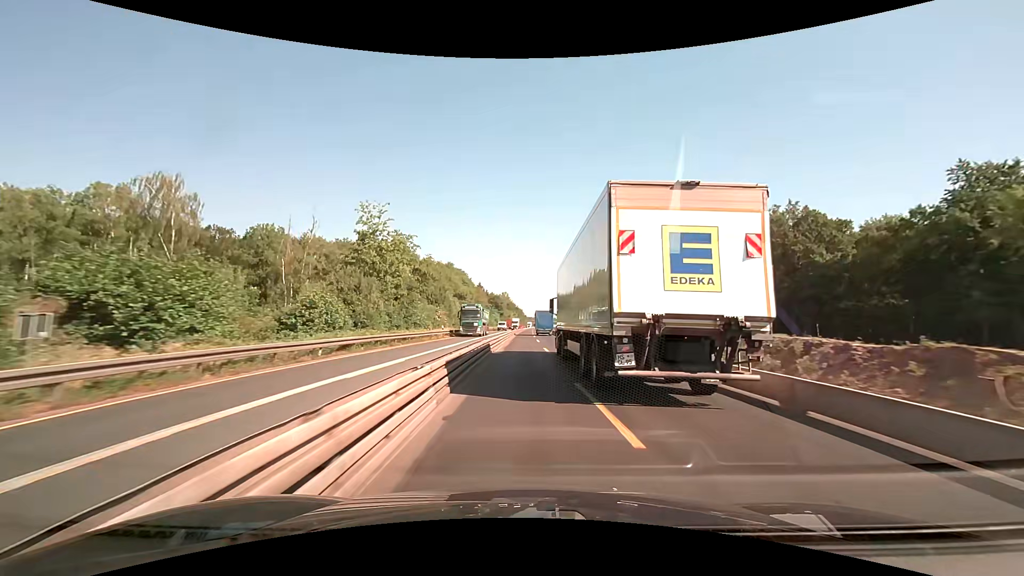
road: motorway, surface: concrete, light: Day
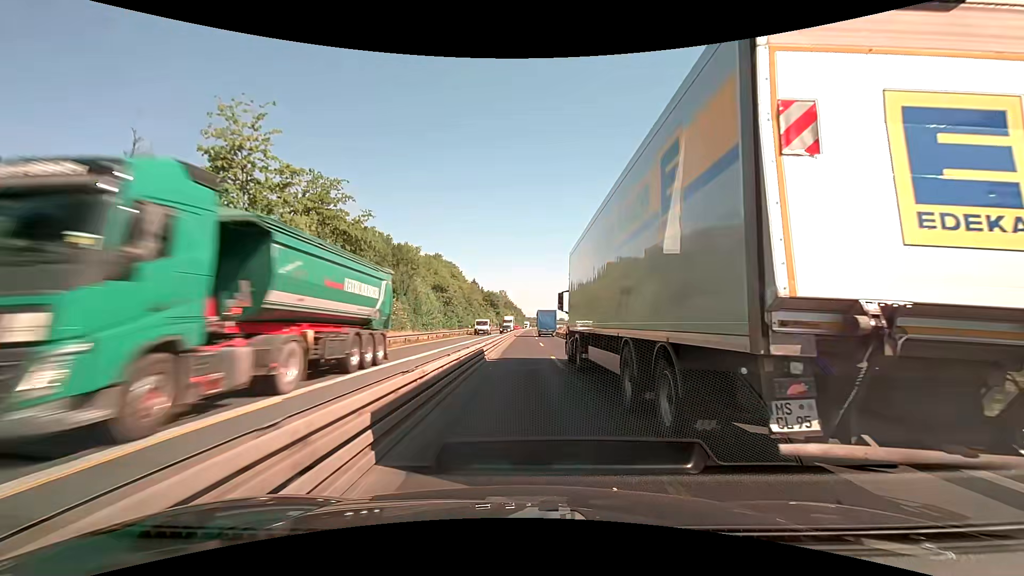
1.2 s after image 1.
(-0.1, +25.3) m; 0°
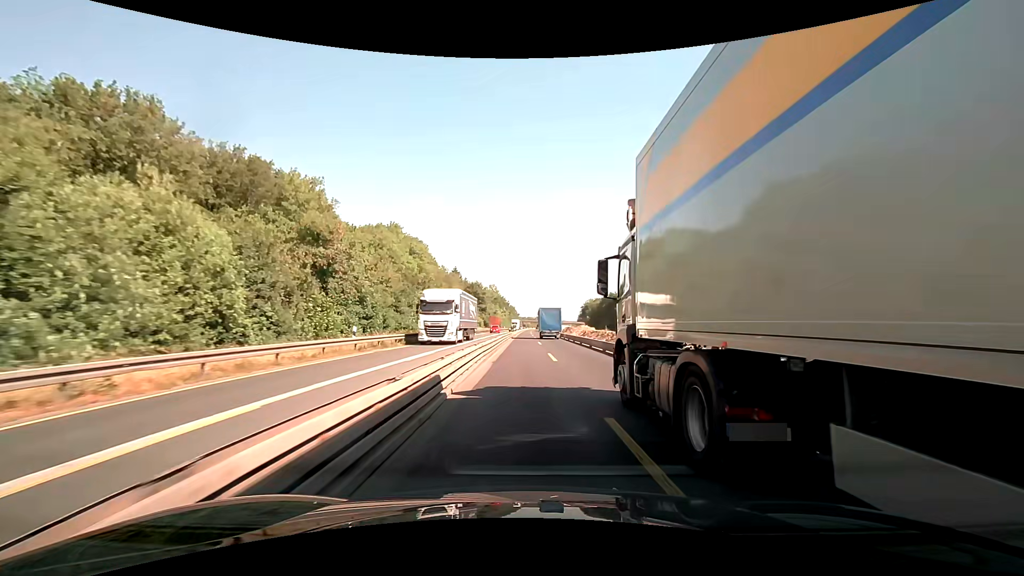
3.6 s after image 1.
(+0.2, +50.7) m; +1°
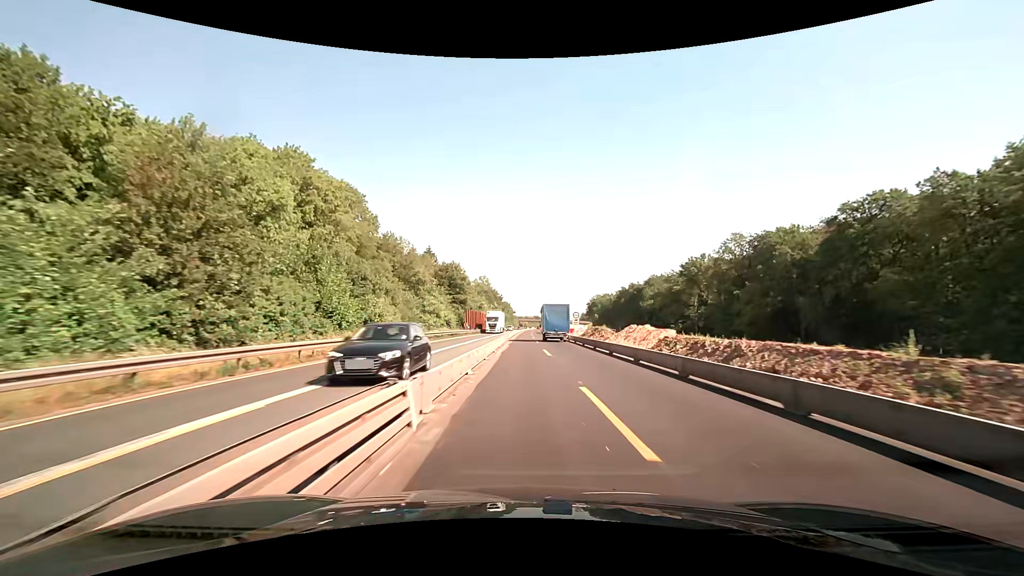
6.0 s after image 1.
(+0.2, +50.6) m; 0°
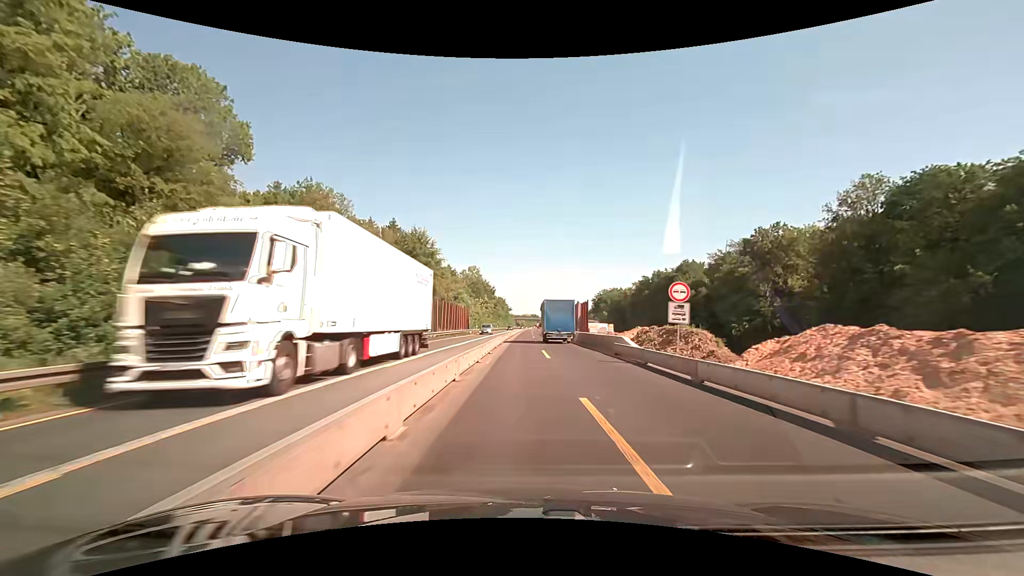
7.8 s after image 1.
(+0.3, +37.9) m; +1°
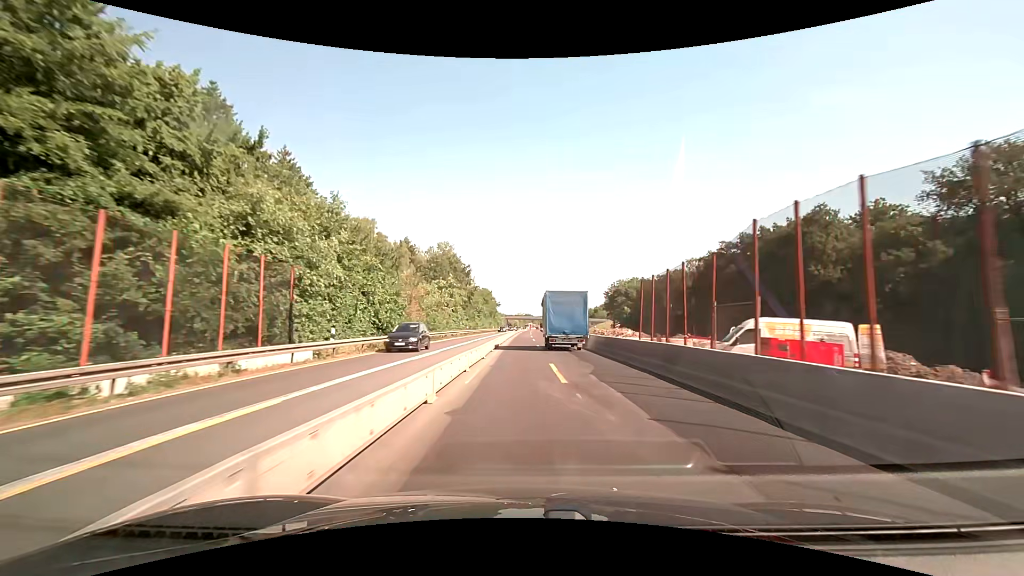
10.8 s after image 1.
(+0.4, +63.5) m; +1°
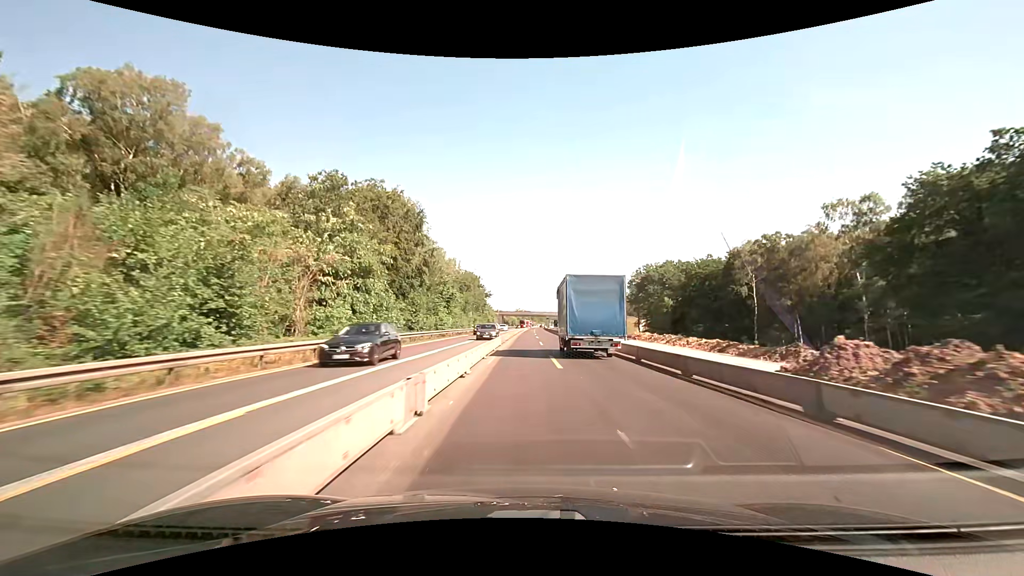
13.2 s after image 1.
(0.0, +50.8) m; 0°
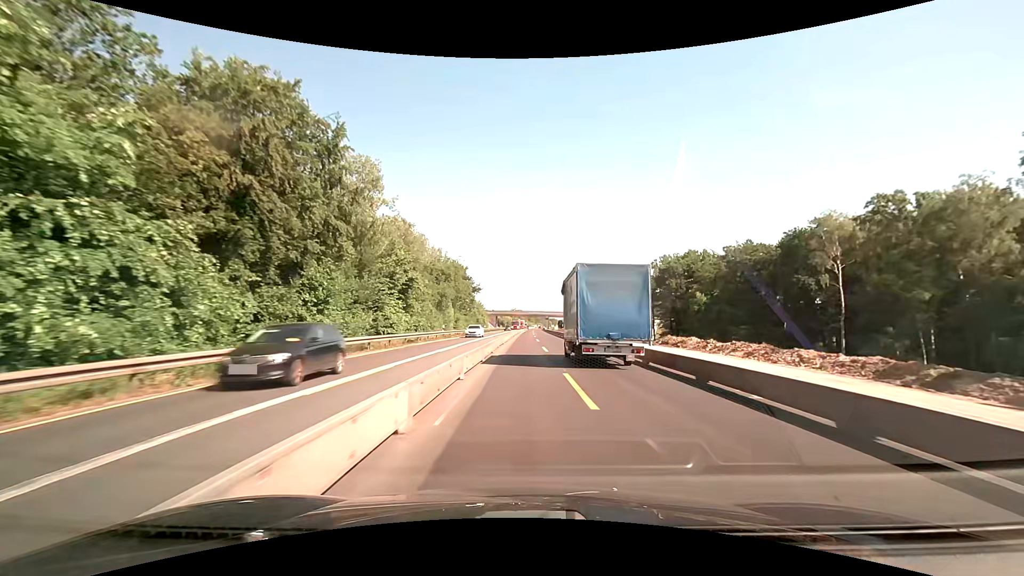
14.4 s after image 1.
(0.0, +25.3) m; 0°
(0, +10) (0, +20) (0, +30) (0, +40) (0, +50) (0, +60) (0, +70) (+1, +80) (+1, +90) (+1, +100) m
